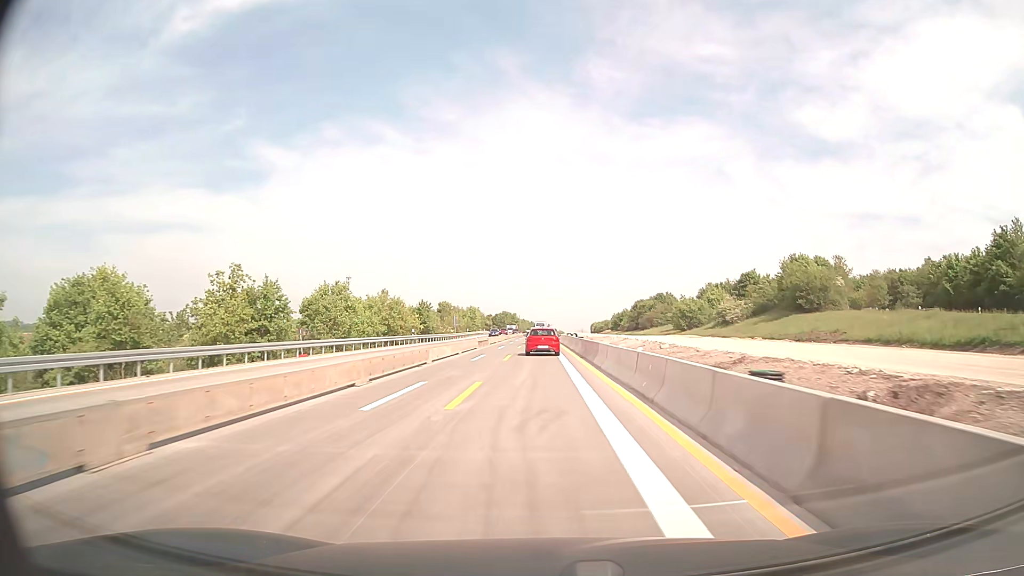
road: motorway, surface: concrete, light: Day
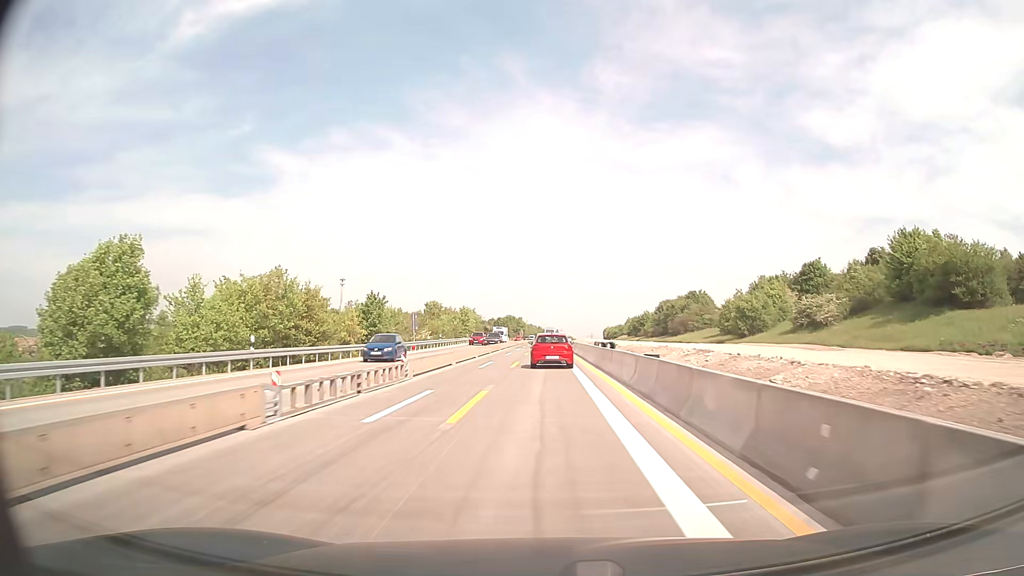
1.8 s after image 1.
(-0.2, +36.4) m; -1°
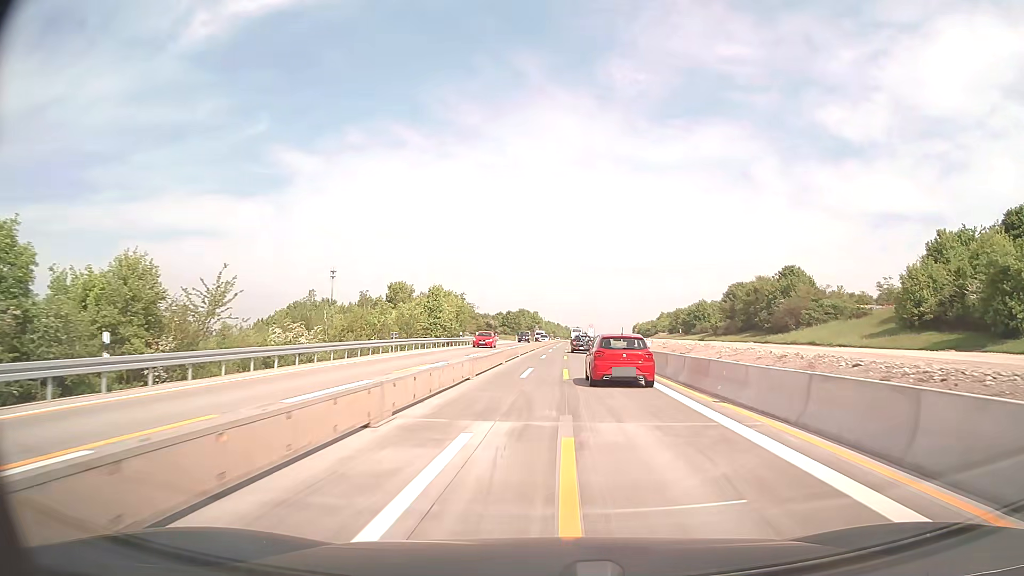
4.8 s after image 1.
(-1.2, +60.6) m; -2°
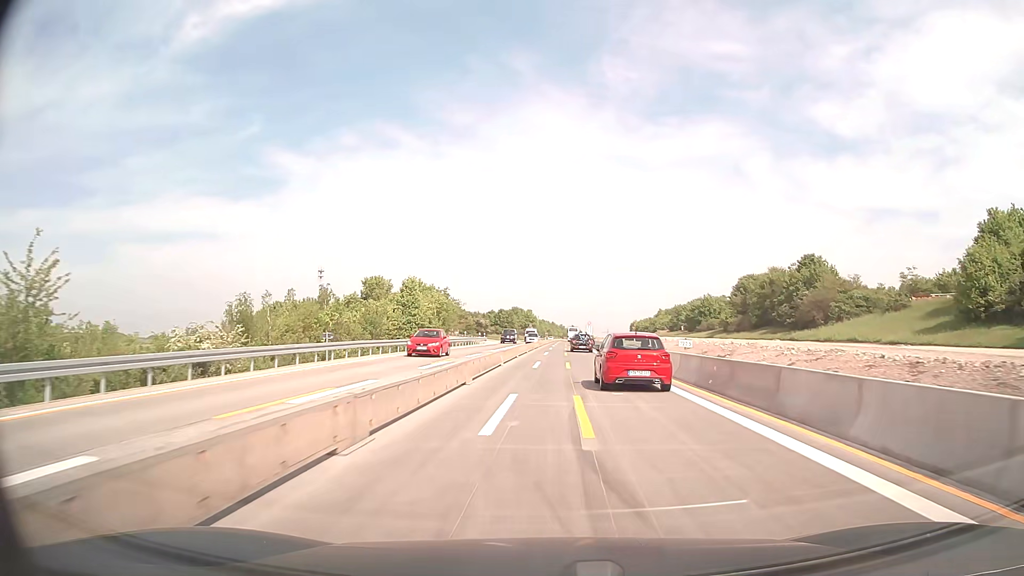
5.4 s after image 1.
(+0.1, +12.3) m; 0°
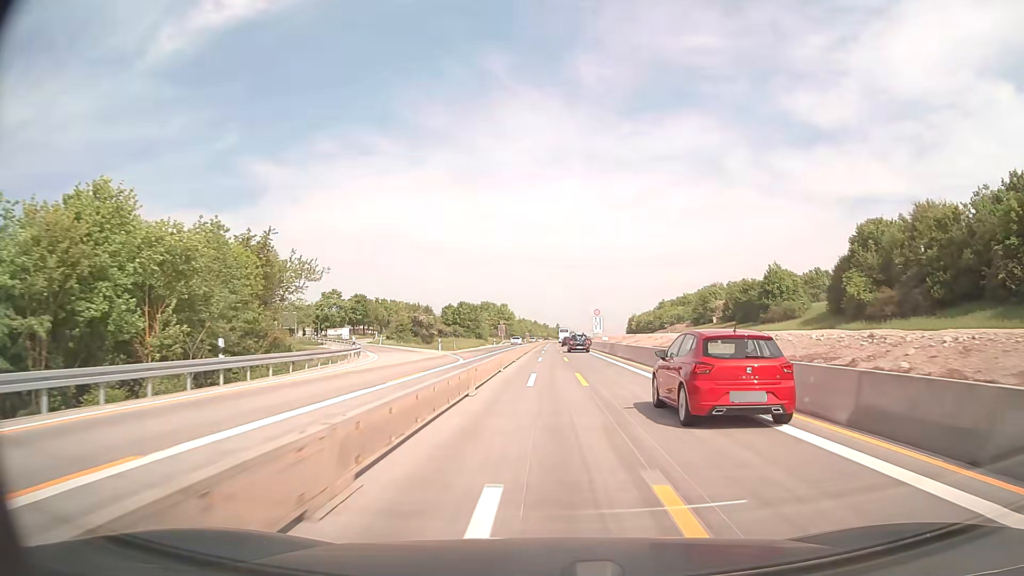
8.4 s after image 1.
(+1.1, +62.6) m; +2°
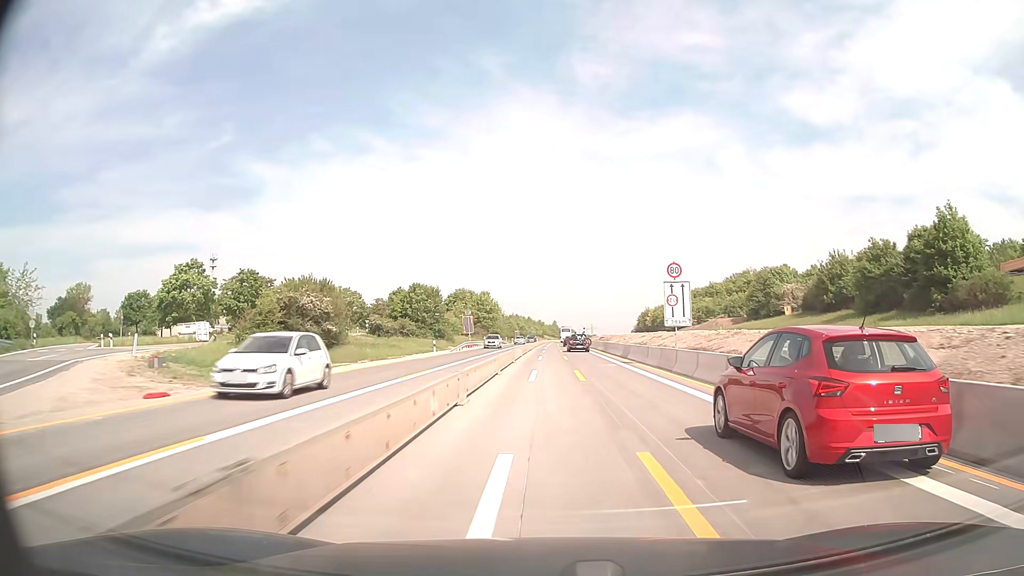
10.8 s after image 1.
(+0.3, +52.2) m; 0°
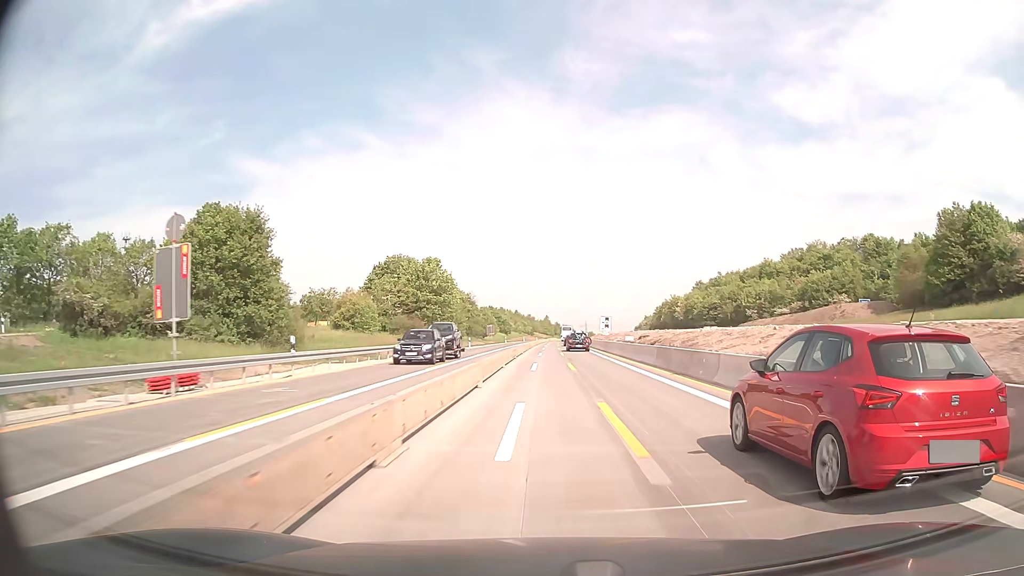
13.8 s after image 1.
(+0.4, +66.1) m; +1°
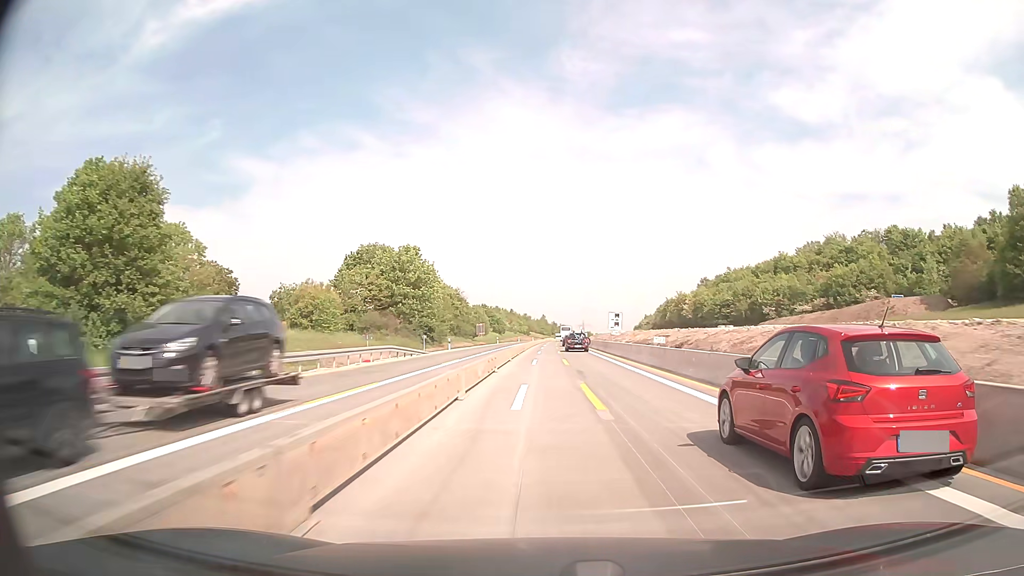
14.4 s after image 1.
(0.0, +13.1) m; 0°
(0, +10) (0, +20) (0, +30) (0, +40) (0, +50) (+1, +60) (+1, +70) (+2, +80) (+2, +90) (+2, +100) m
